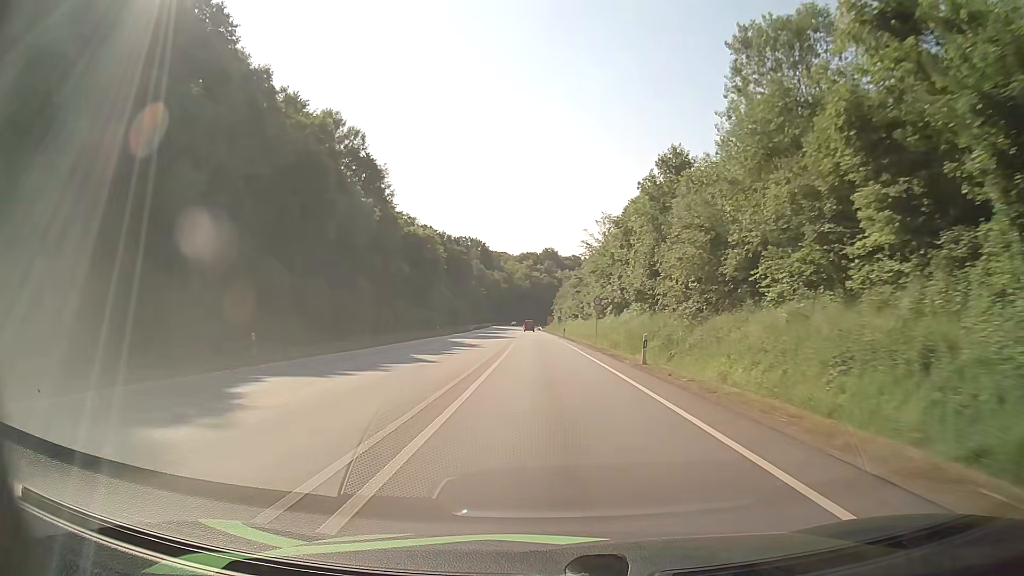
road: primary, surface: asphalt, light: Day
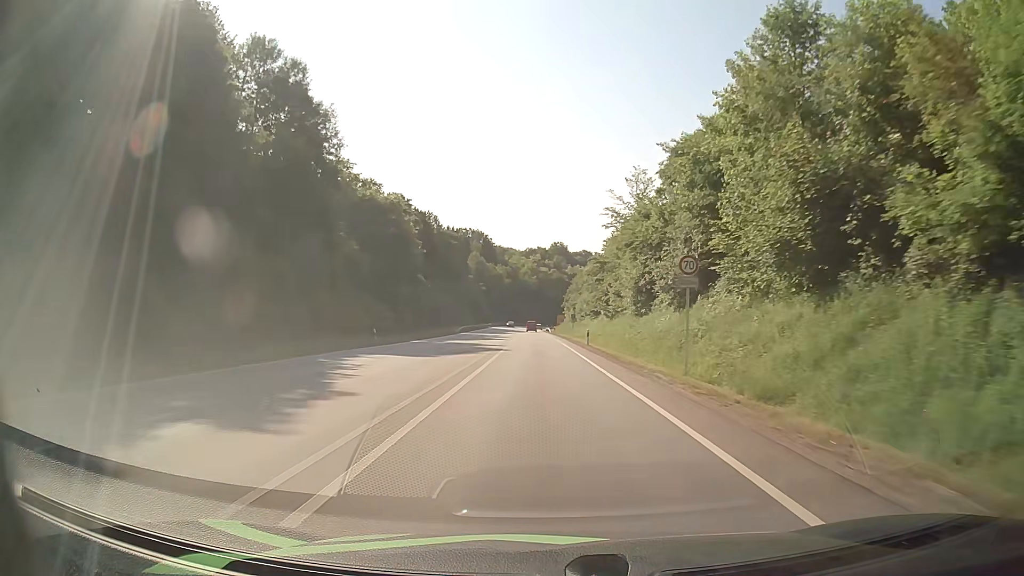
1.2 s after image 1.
(0.0, +29.8) m; 0°
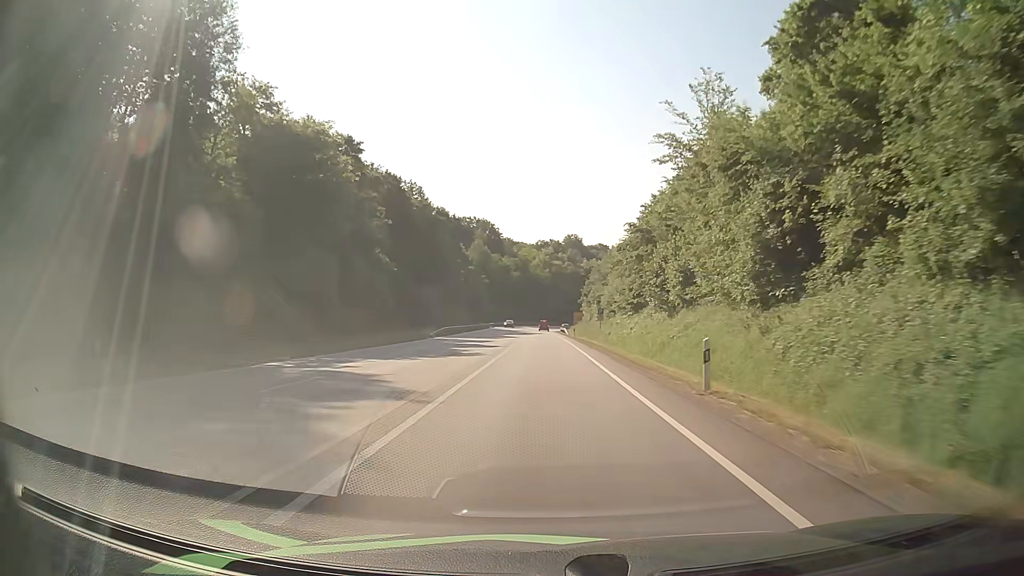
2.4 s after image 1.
(-0.2, +29.0) m; -1°
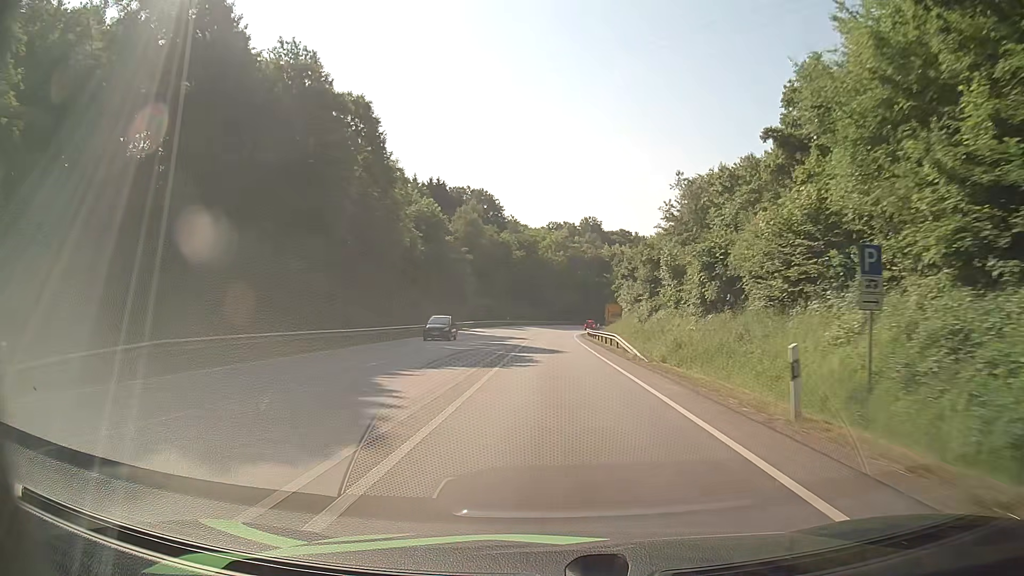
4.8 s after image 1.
(-0.7, +55.4) m; -1°
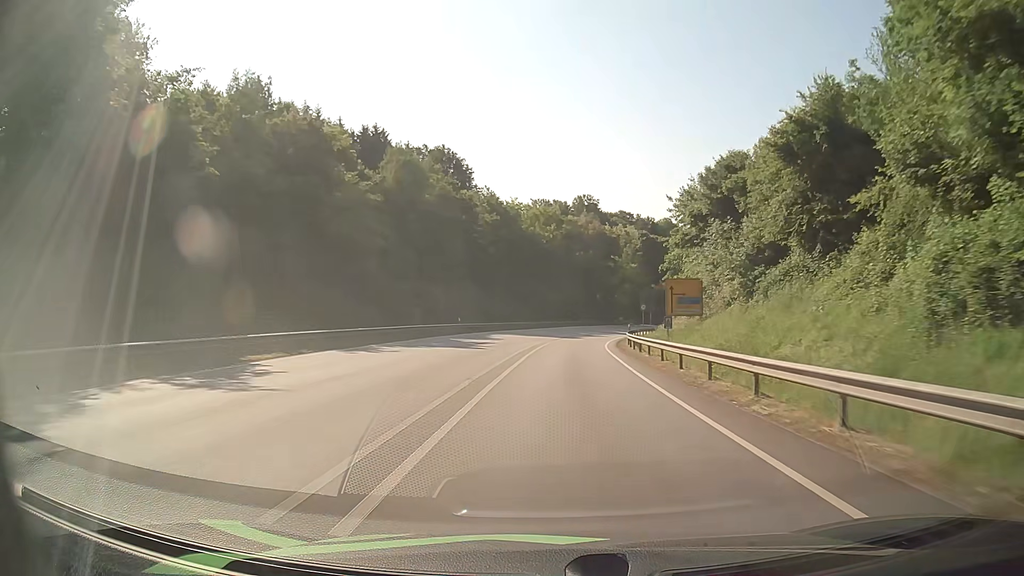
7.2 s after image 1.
(+0.3, +51.8) m; +1°
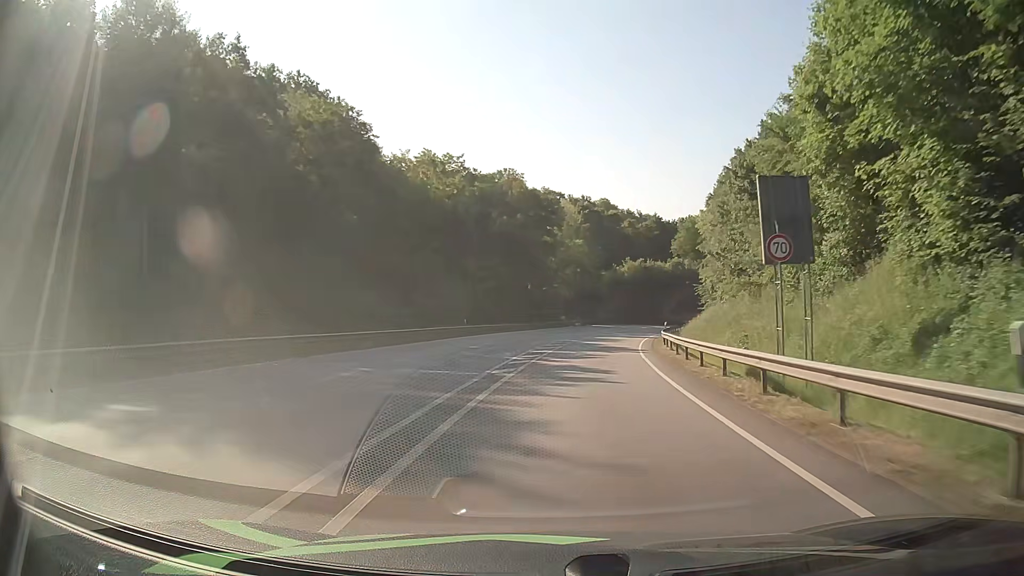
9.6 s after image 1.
(+1.9, +48.2) m; +6°
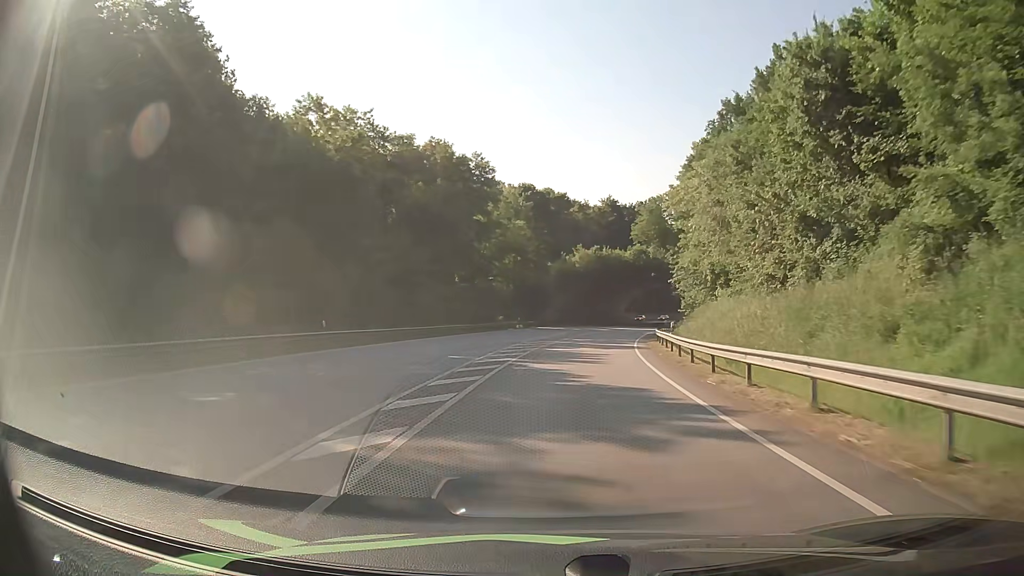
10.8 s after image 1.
(+1.0, +22.8) m; +5°
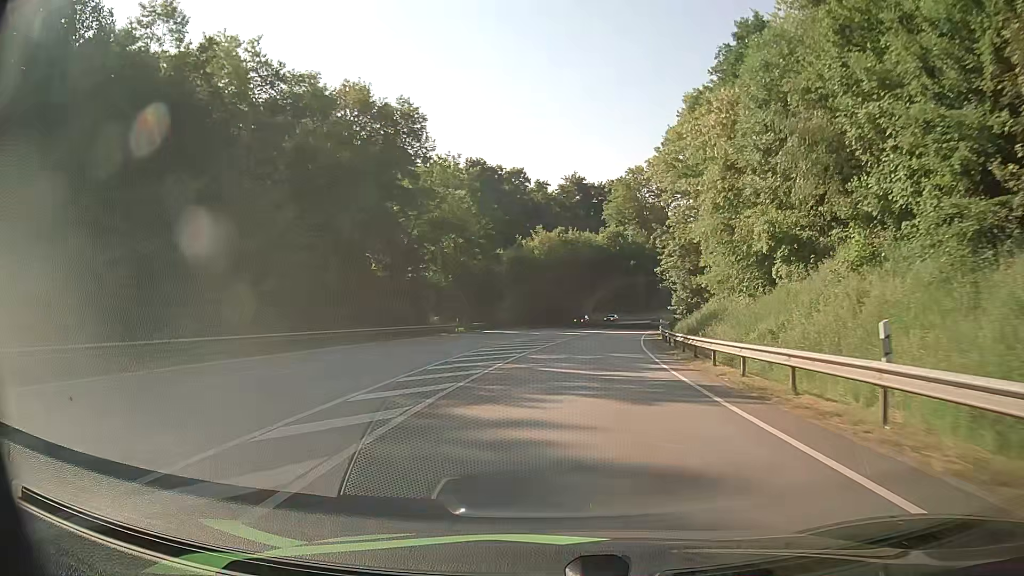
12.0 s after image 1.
(+0.7, +22.0) m; +4°
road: primary_link
(0, +10) (+1, +20) (+1, +30) (+3, +40) (+4, +50) (+6, +60) (+8, +69) (+10, +79) (+12, +89) (+15, +98) m
